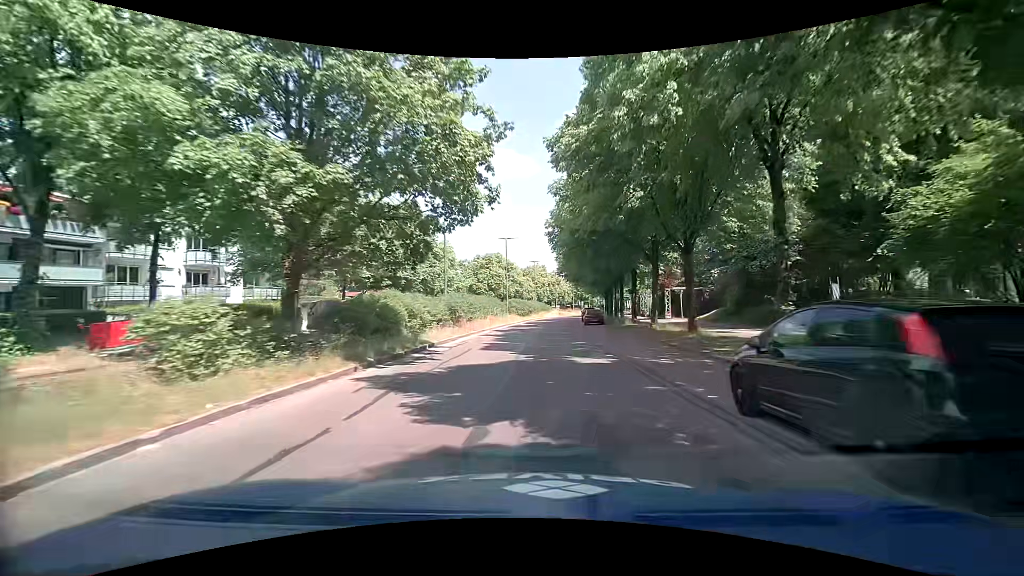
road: residential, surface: asphalt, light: Day
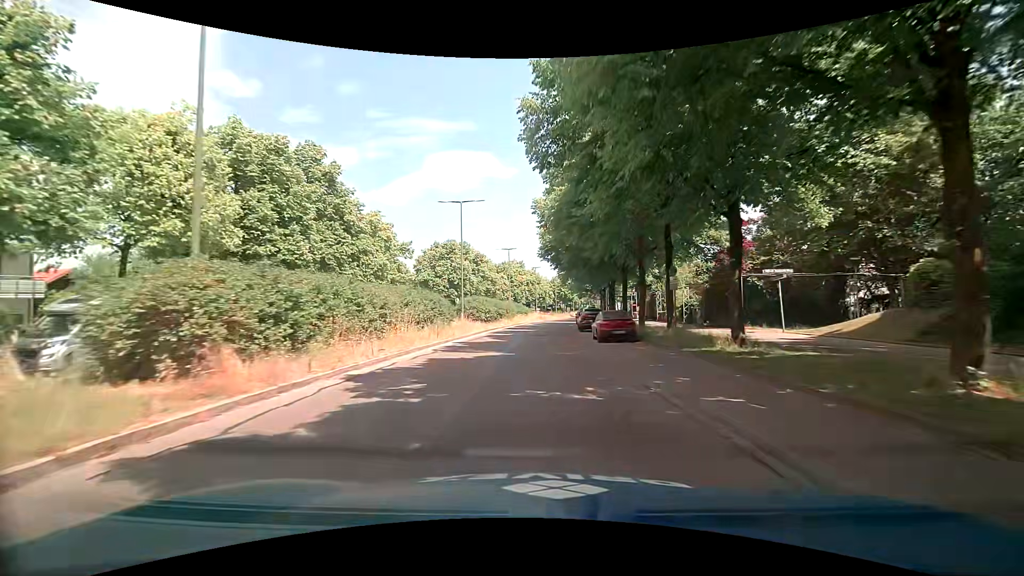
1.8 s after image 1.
(+0.5, +22.4) m; +2°
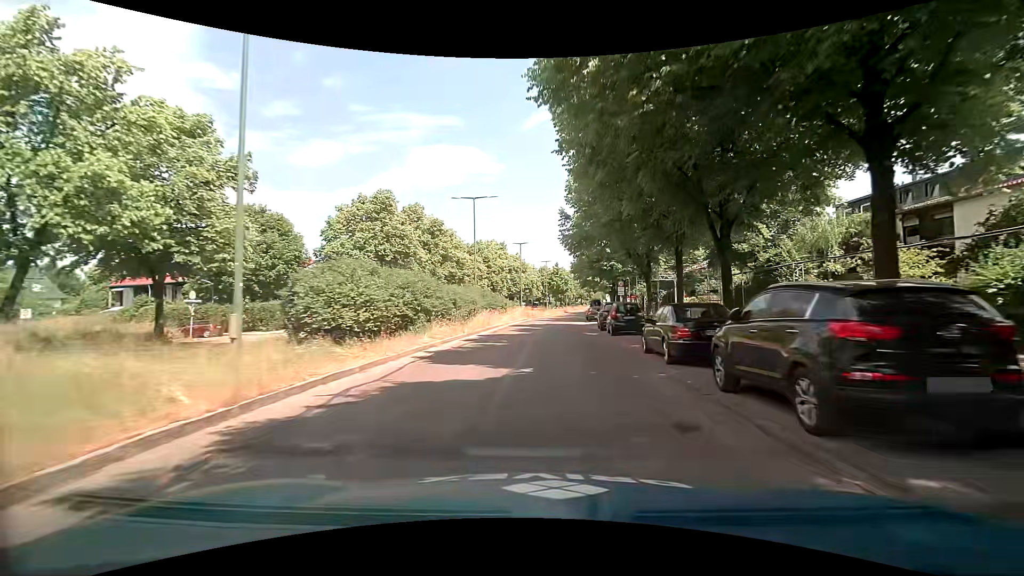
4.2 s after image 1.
(+0.2, +29.5) m; +1°
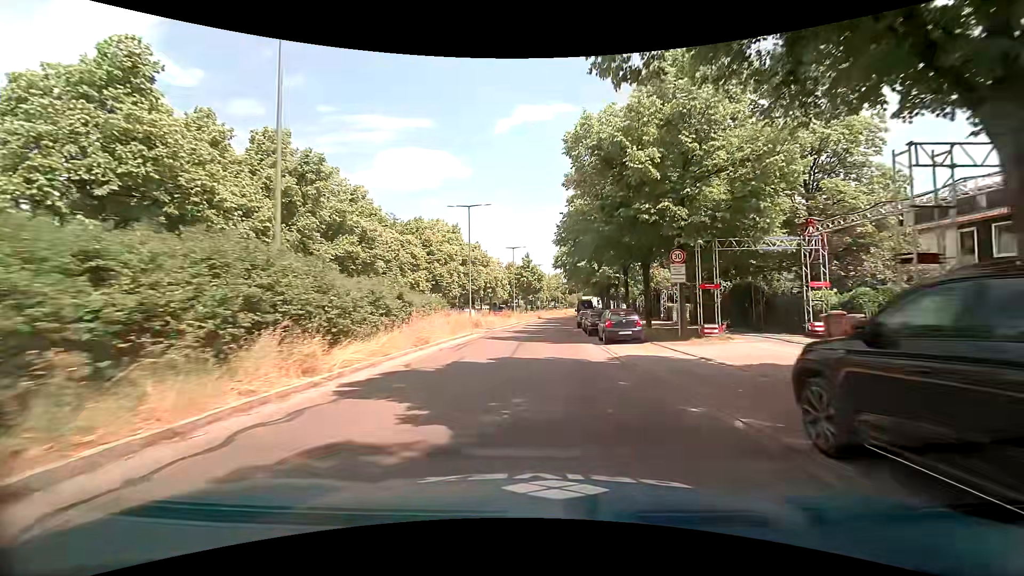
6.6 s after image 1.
(+1.3, +27.5) m; +4°
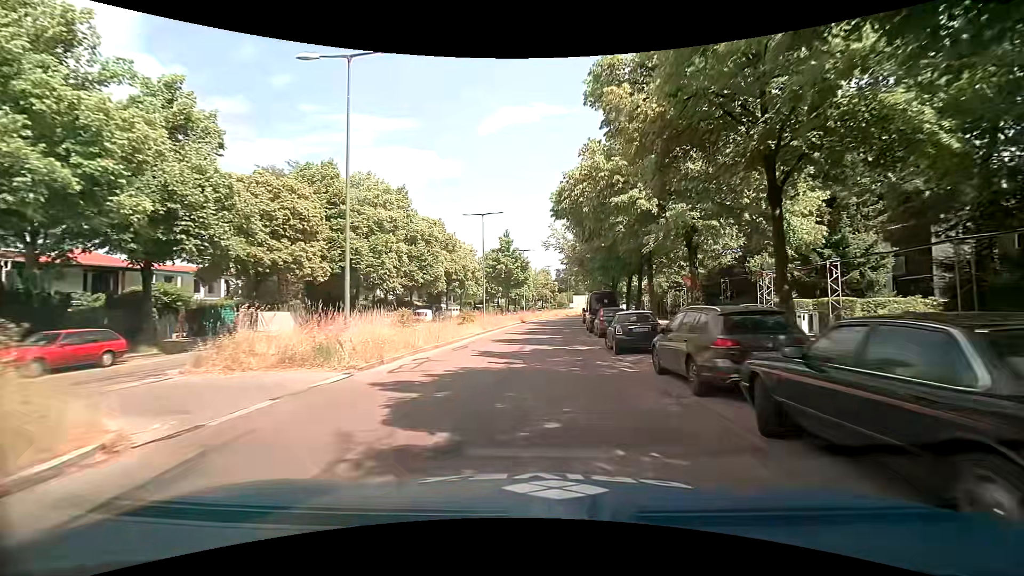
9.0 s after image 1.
(+0.3, +25.1) m; +2°
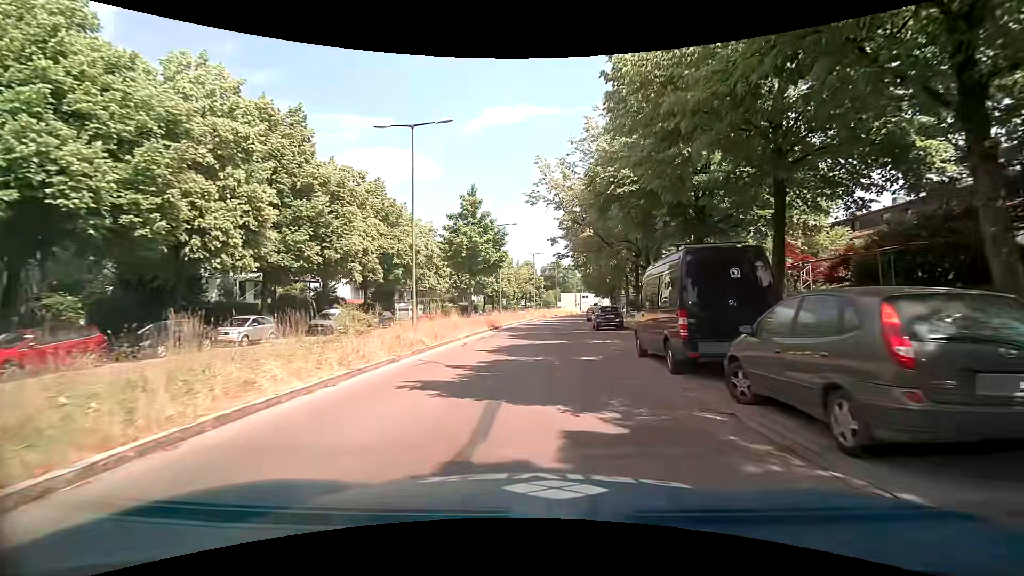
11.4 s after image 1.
(0.0, +22.0) m; +1°
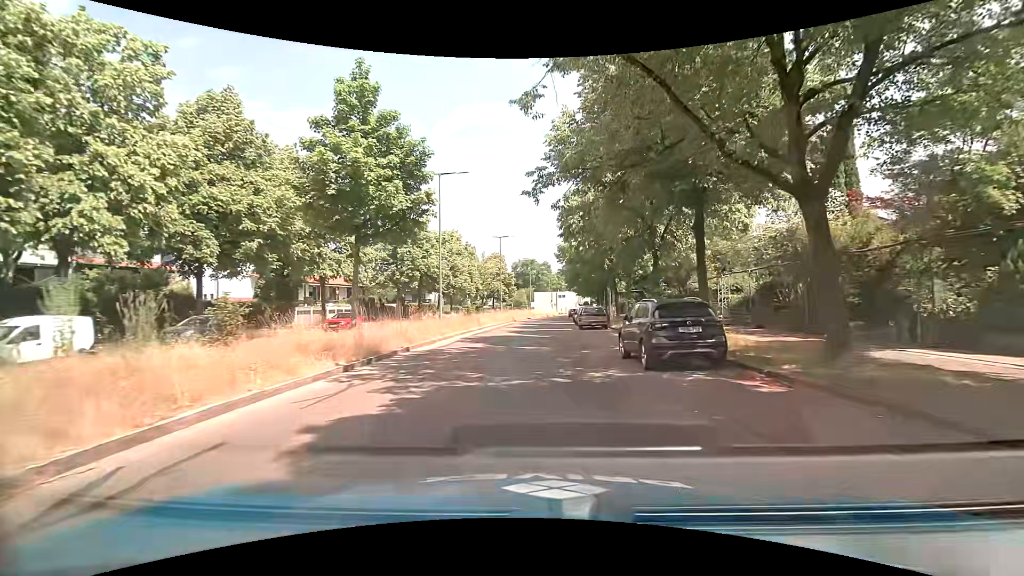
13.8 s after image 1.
(+0.7, +20.3) m; +3°
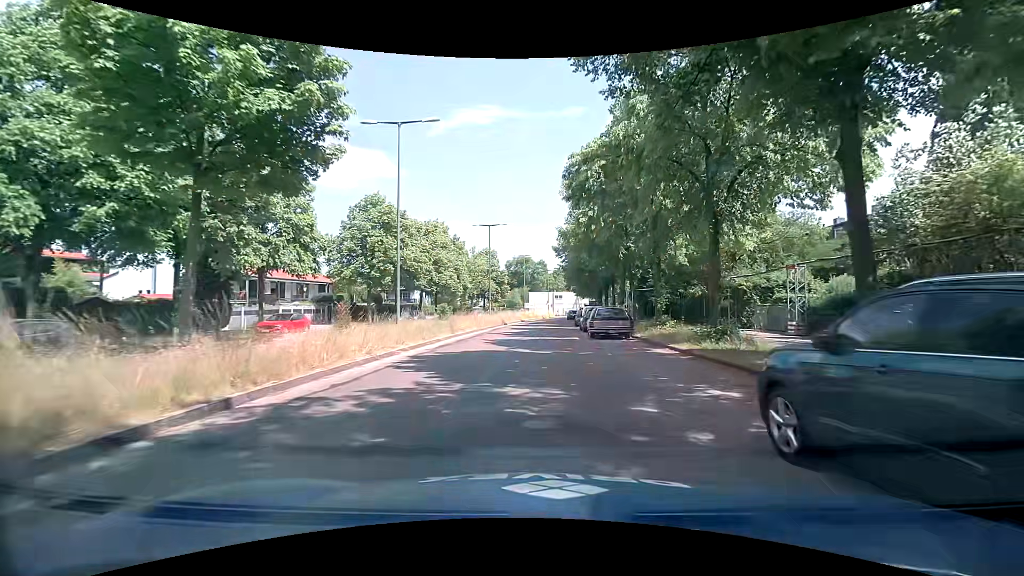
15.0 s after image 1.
(+0.1, +9.1) m; +1°
(0, +10) (0, +20) (0, +30) (0, +40) (0, +50) (+1, +60) (+1, +70) (+2, +80) (+4, +90) (+6, +100) m
